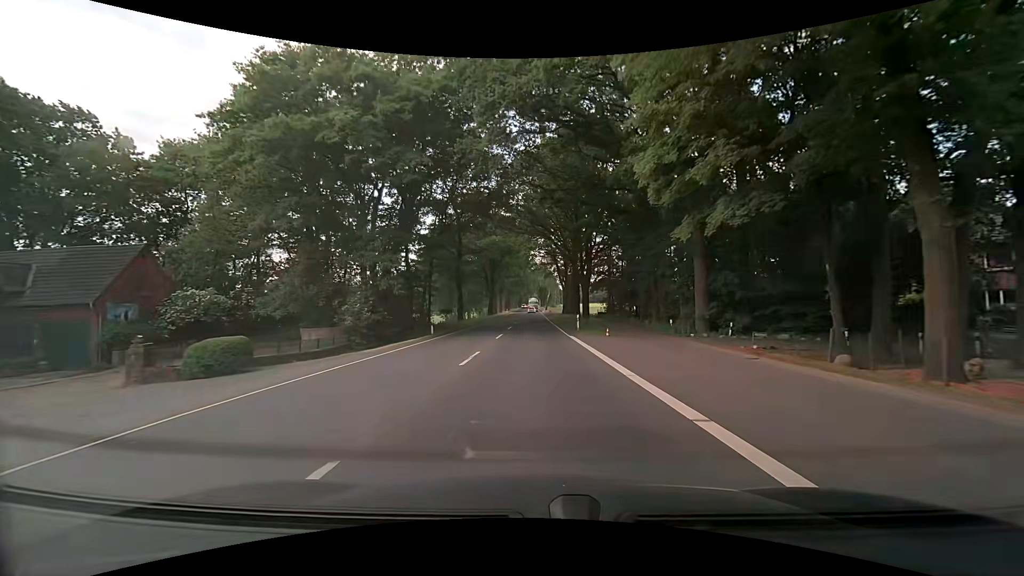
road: primary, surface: asphalt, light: Day
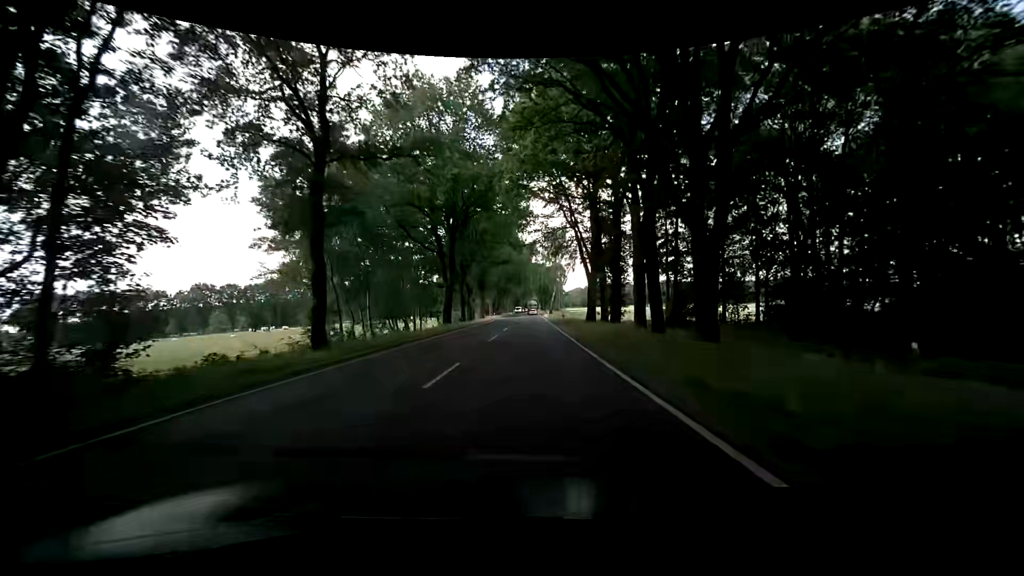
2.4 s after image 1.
(+0.3, +40.8) m; 0°
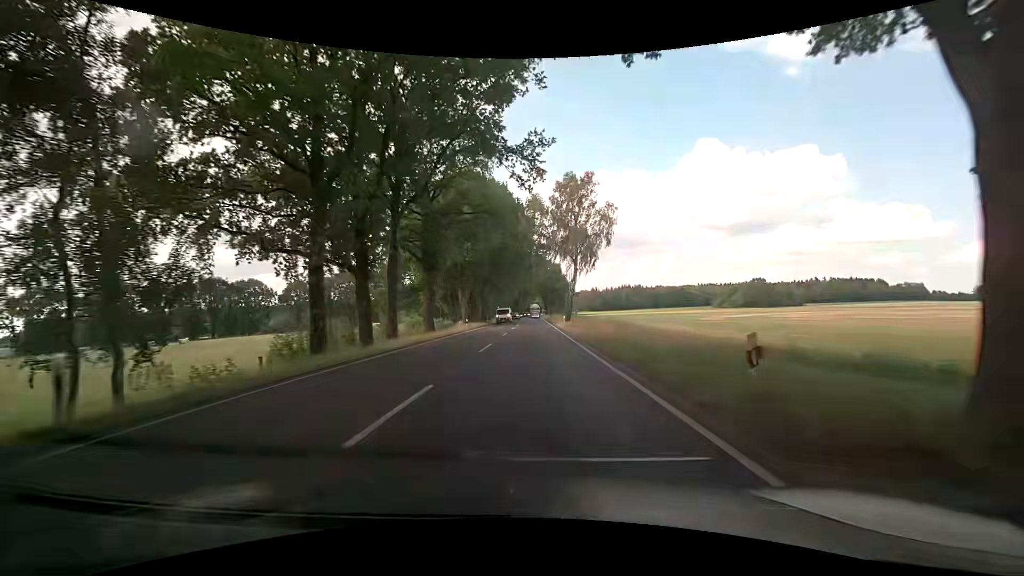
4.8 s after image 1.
(0.0, +40.8) m; 0°
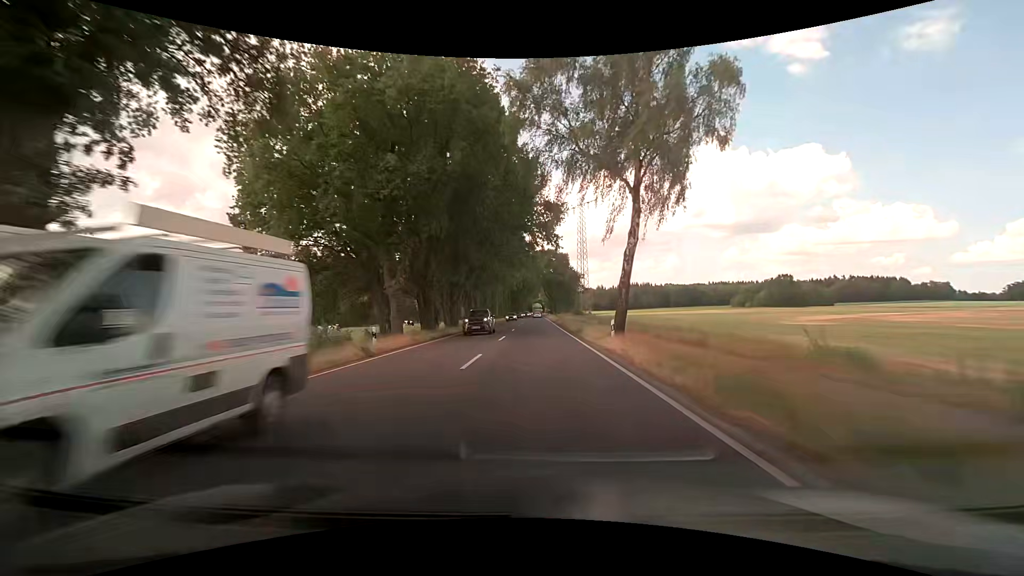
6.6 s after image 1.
(+0.1, +30.3) m; 0°
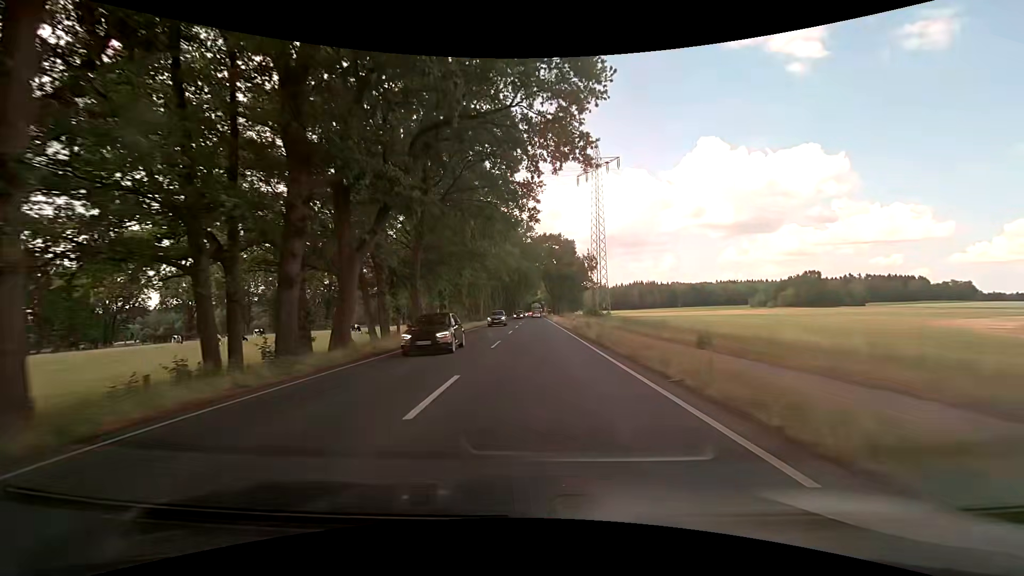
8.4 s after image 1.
(-0.2, +30.0) m; 0°
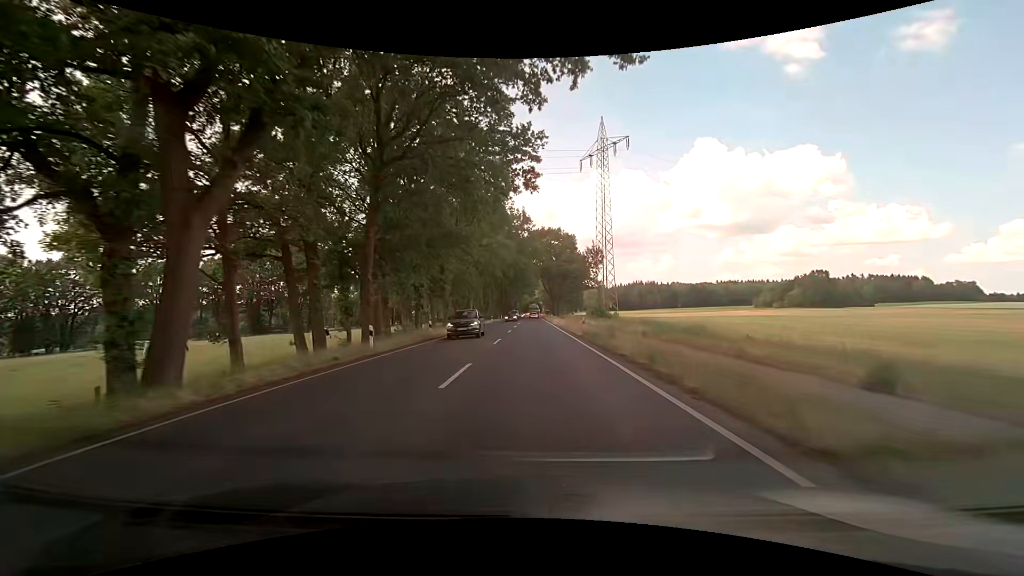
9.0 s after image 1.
(0.0, +9.9) m; 0°
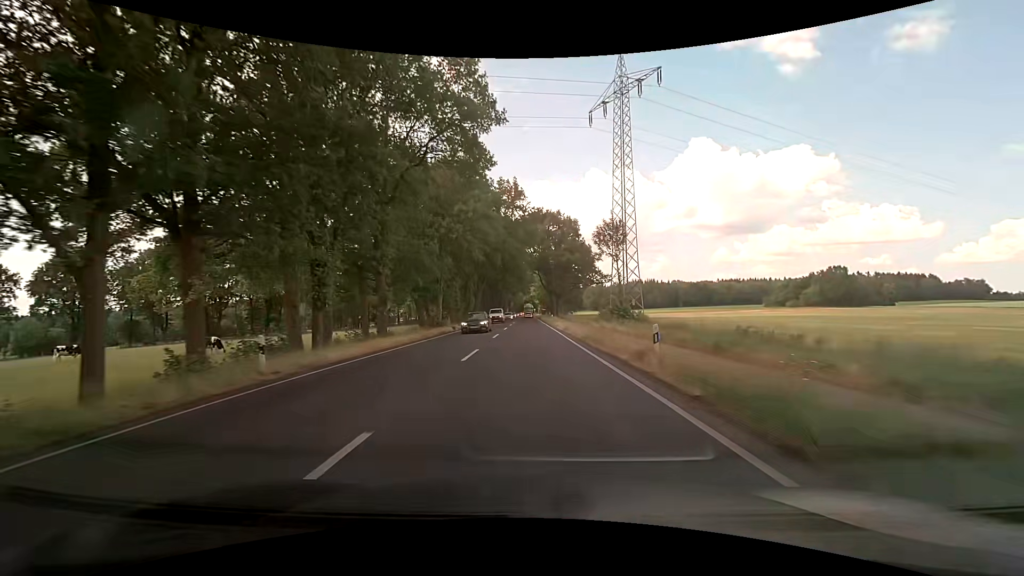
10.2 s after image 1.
(0.0, +19.8) m; 0°
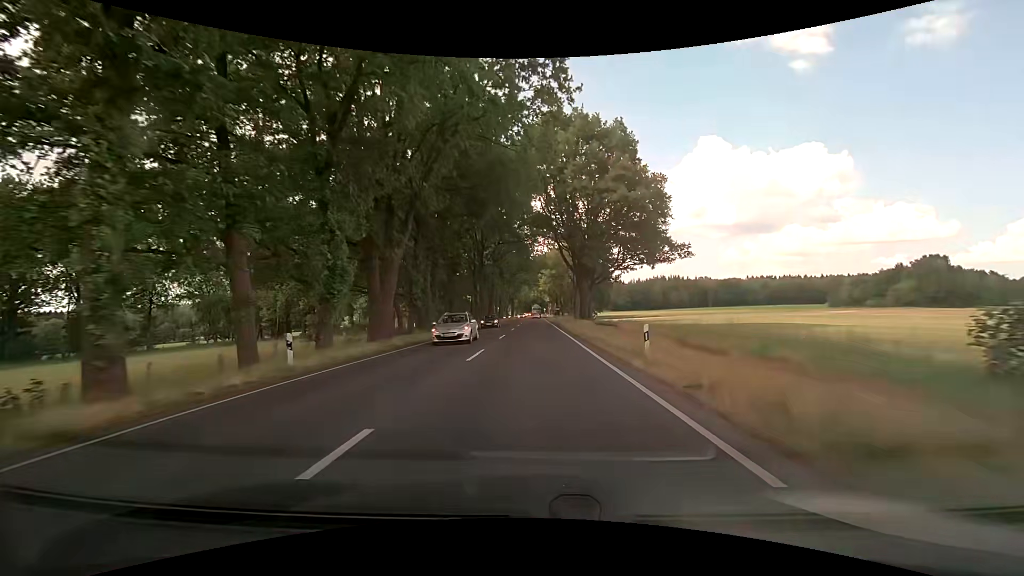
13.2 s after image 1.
(-0.3, +49.0) m; -1°
(0, +10) (0, +20) (0, +30) (0, +40) (0, +50) (0, +60) (0, +70) (0, +80) (+1, +90) (+1, +100) m
